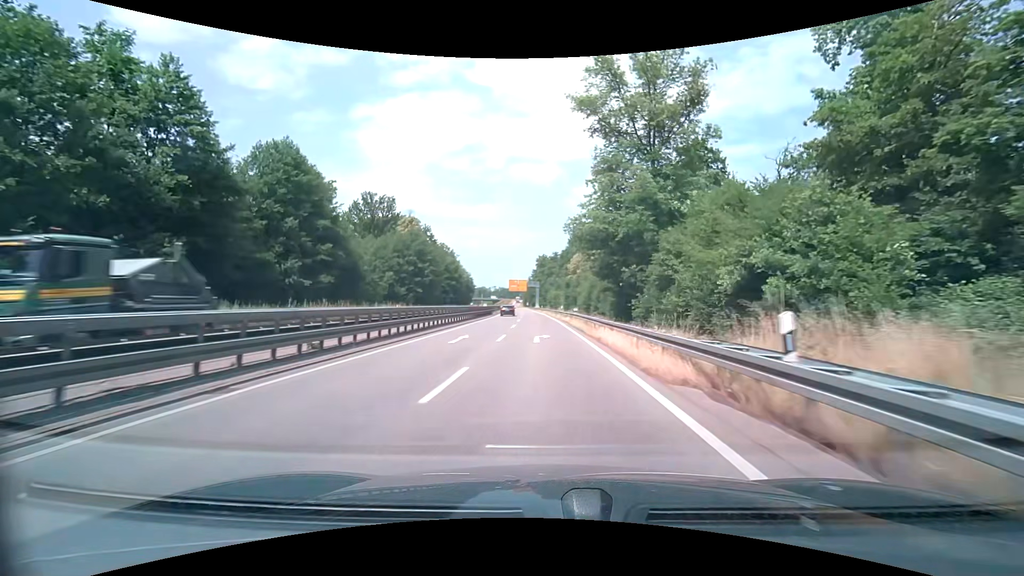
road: trunk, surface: asphalt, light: Day
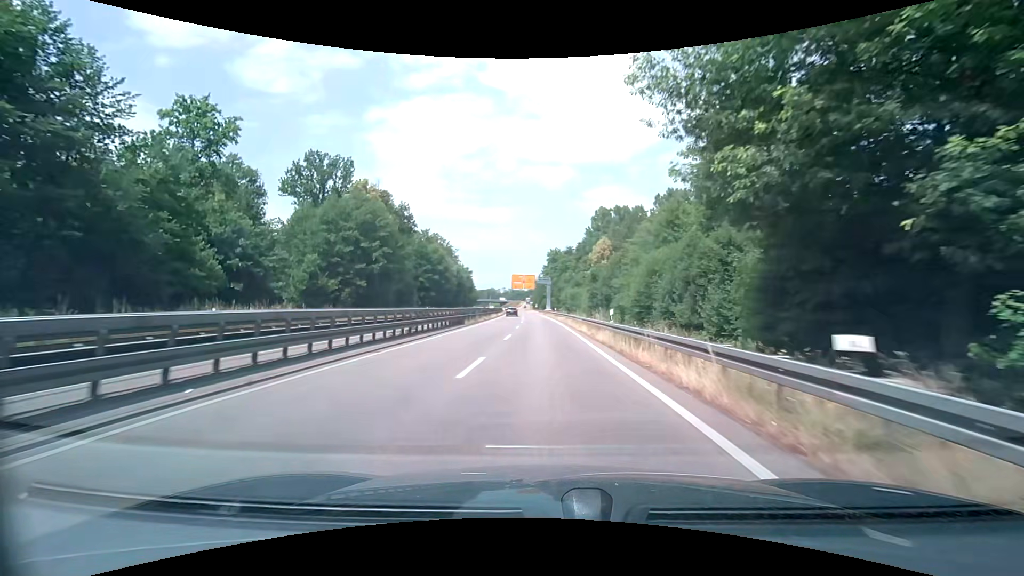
(-0.4, +33.1) m; -1°
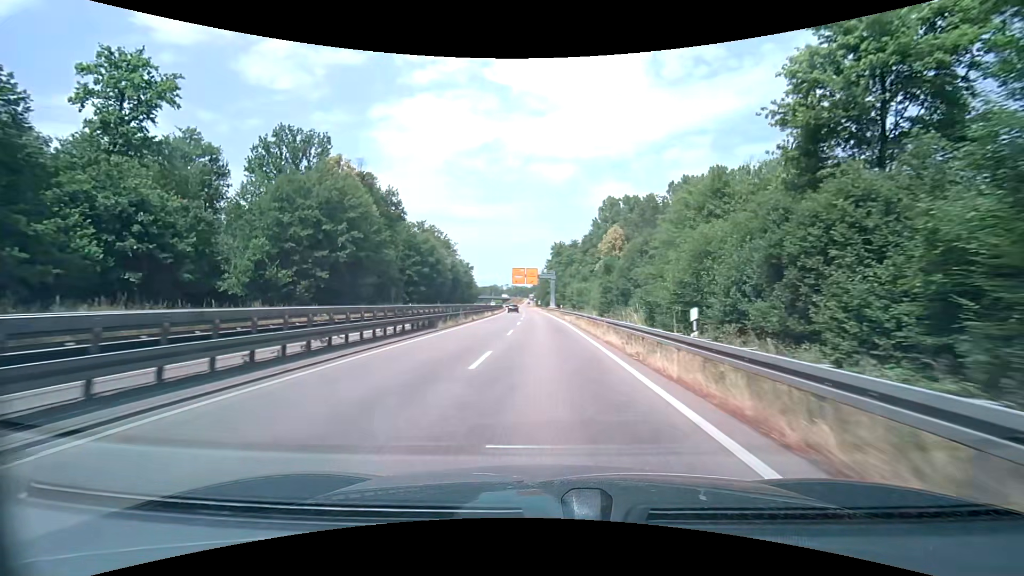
(-0.1, +10.9) m; -1°
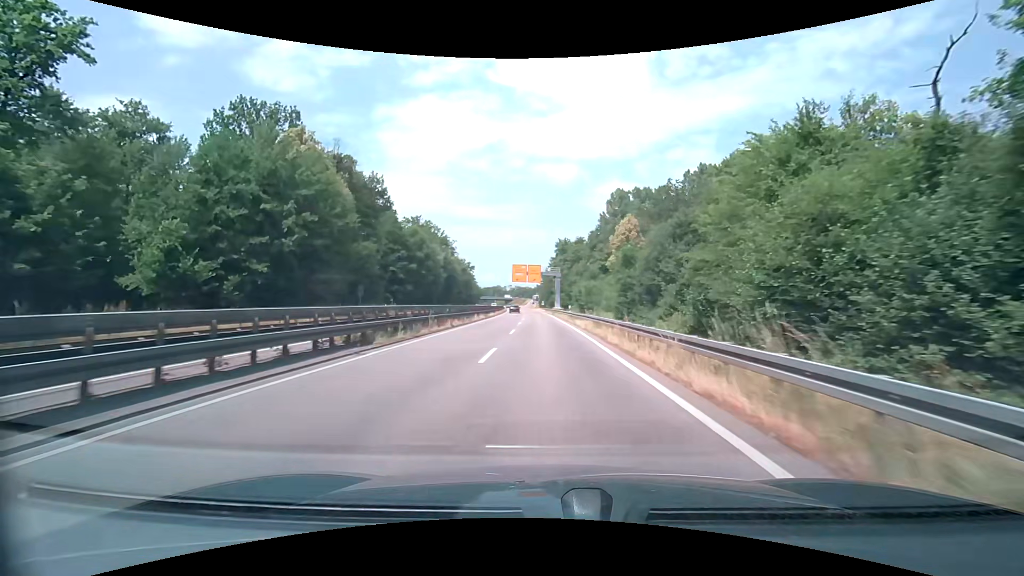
(0.0, +10.8) m; 0°
(0, +10) (0, +20) (0, +30) (0, +40) (0, +50) (-1, +60) (-1, +70) (-1, +80) (-2, +90) (-2, +100) m
